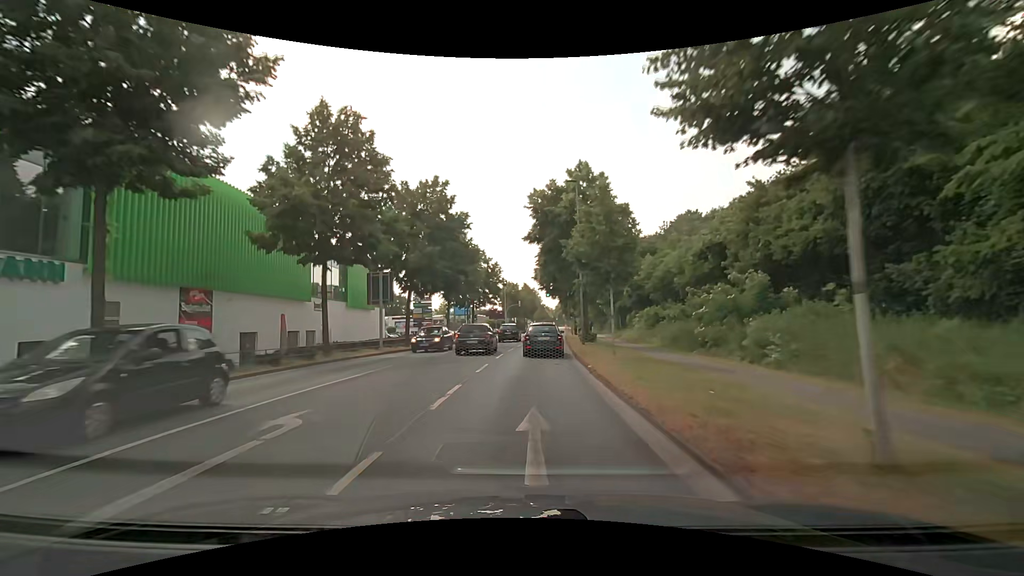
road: secondary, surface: asphalt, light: Day
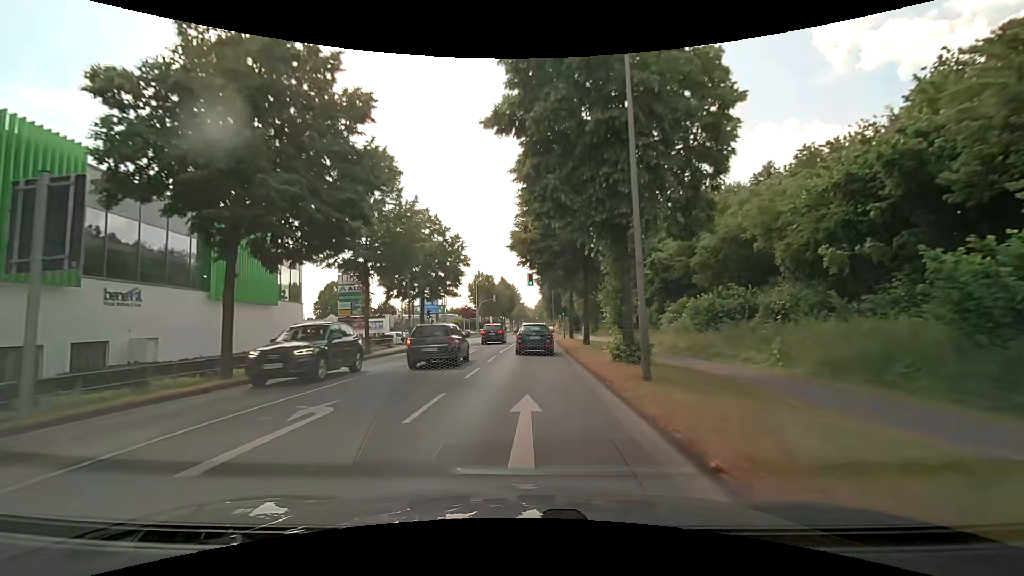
(+0.5, +19.6) m; +2°
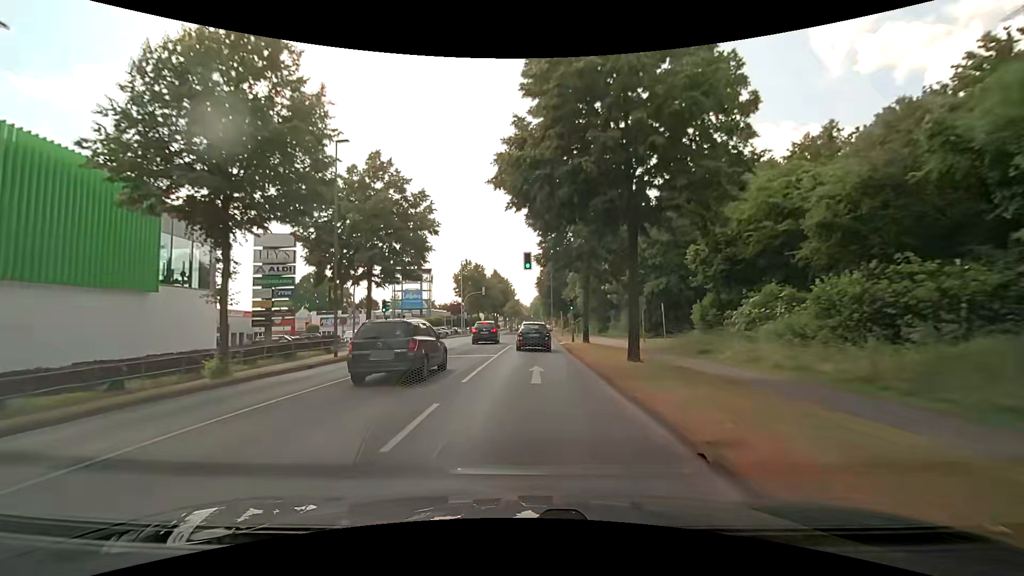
(+0.1, +13.7) m; +1°
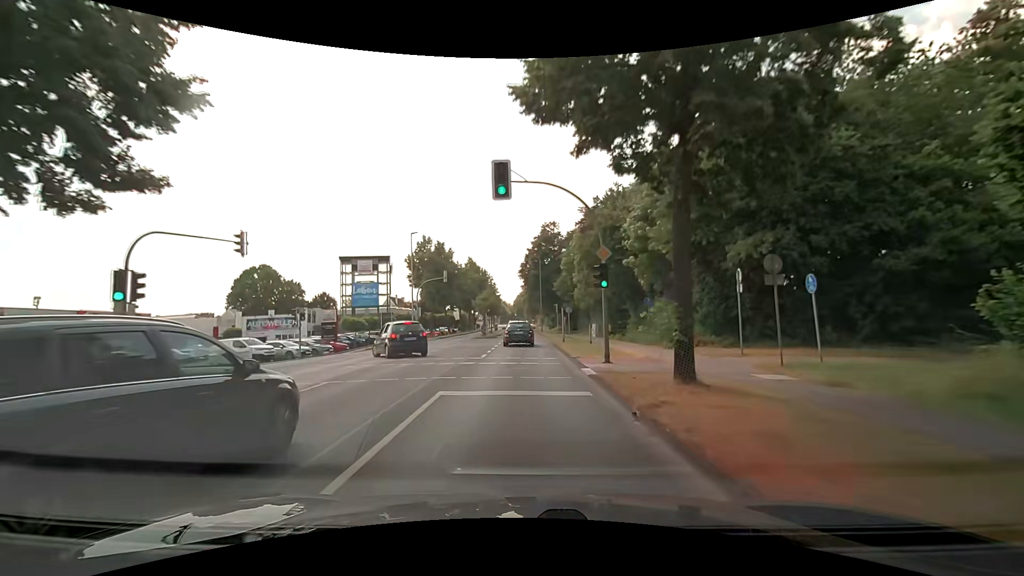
(+0.4, +21.1) m; +2°
(0, +10) (0, +20) (0, +30) (0, +40) (0, +50) (0, +60) (0, +70) (0, +80) (0, +90) (-1, +100) m
